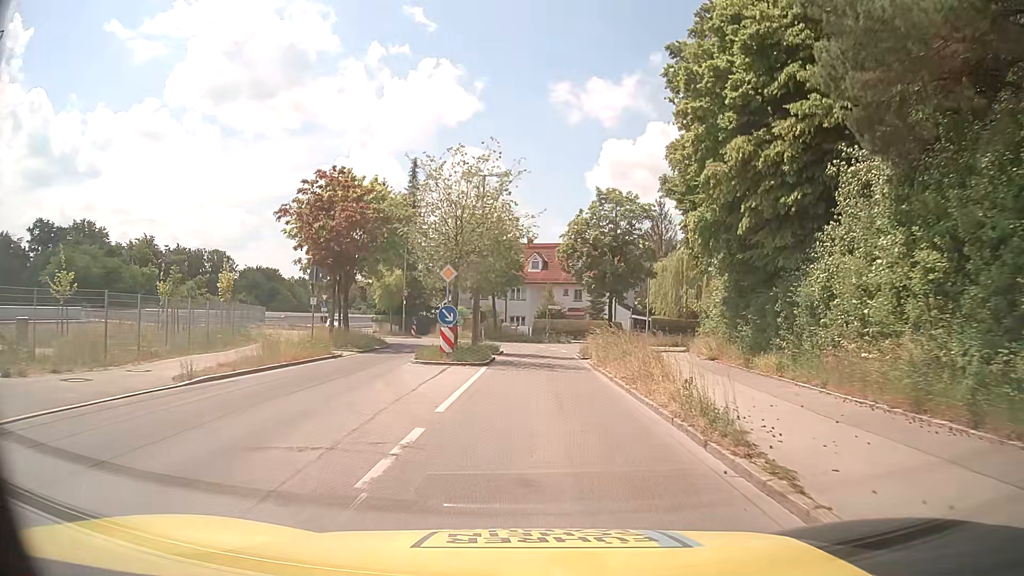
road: tertiary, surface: asphalt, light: Day
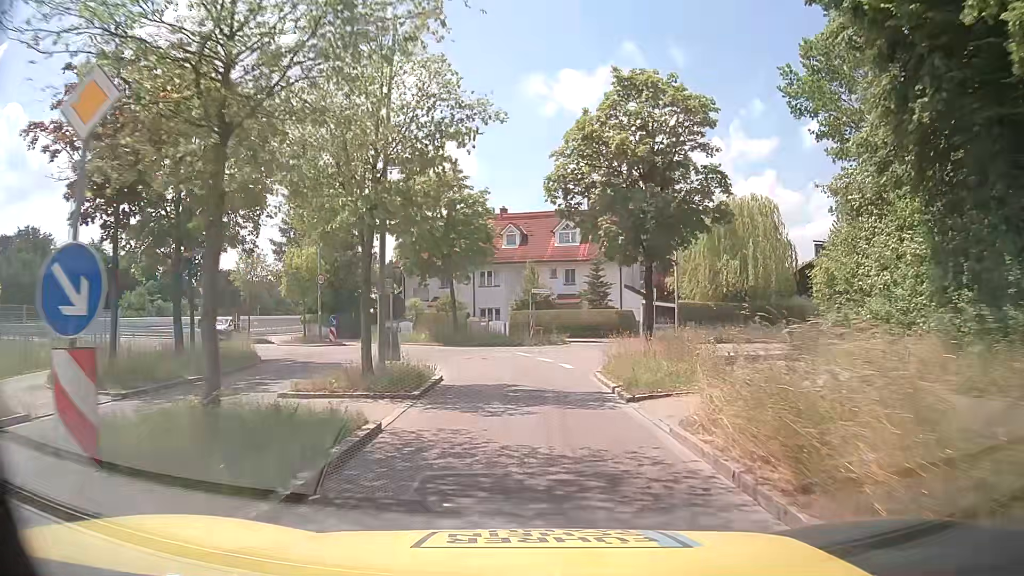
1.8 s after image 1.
(+0.2, +16.7) m; +1°
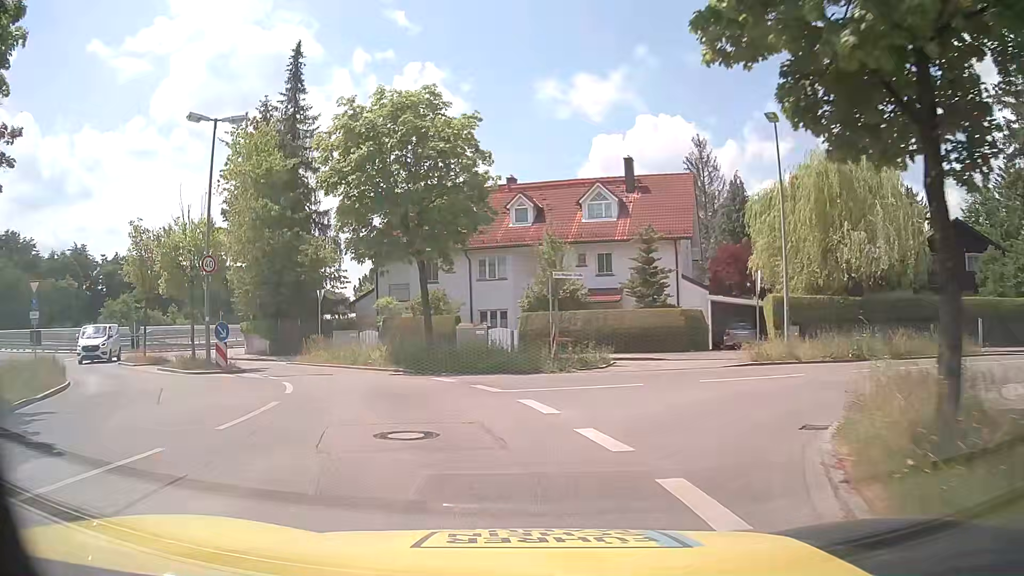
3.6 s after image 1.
(+0.1, +14.2) m; -1°
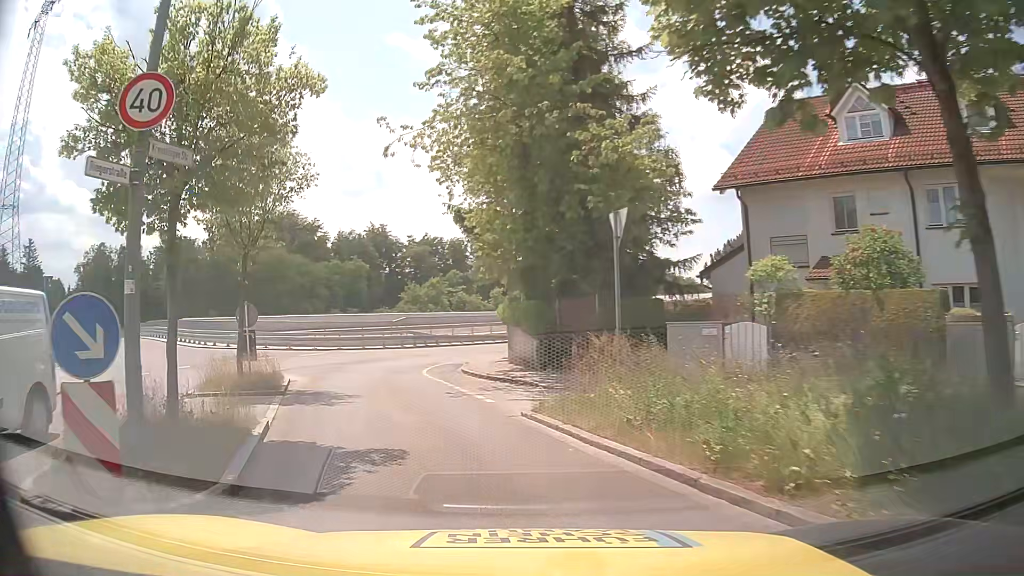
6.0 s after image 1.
(-3.5, +17.0) m; -29°
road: residential
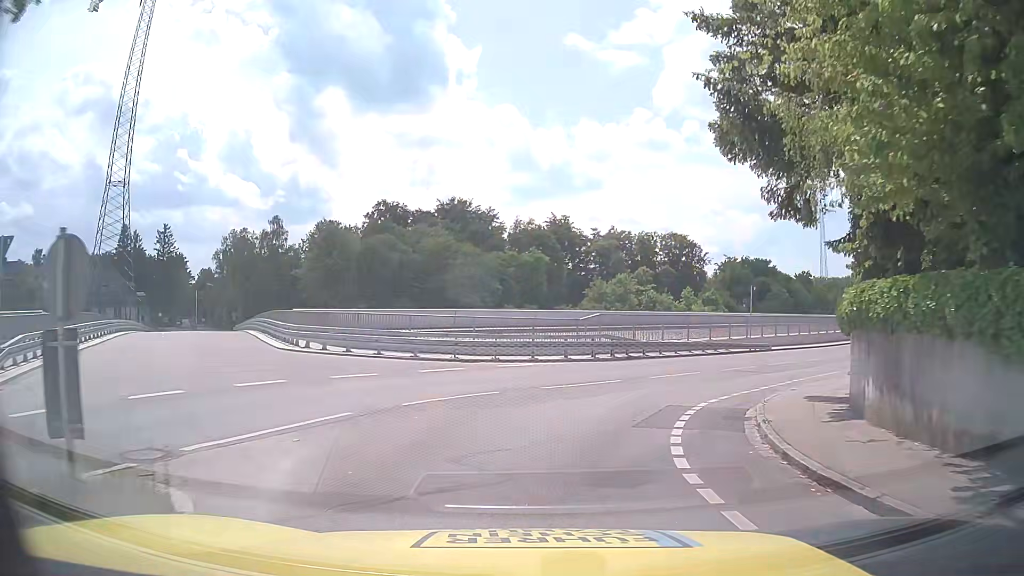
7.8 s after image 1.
(-2.4, +12.8) m; -16°
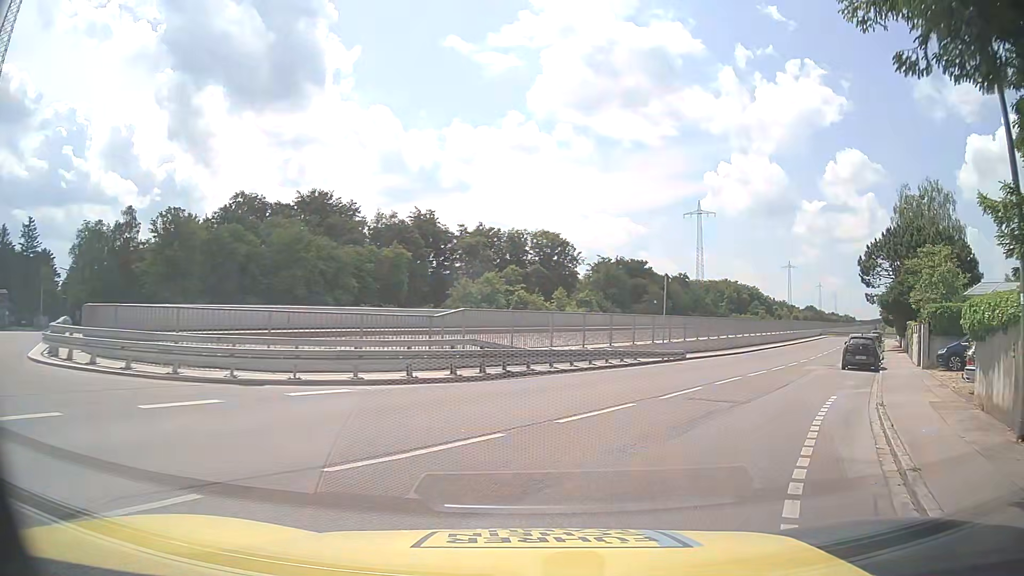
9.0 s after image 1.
(+0.4, +8.9) m; +10°
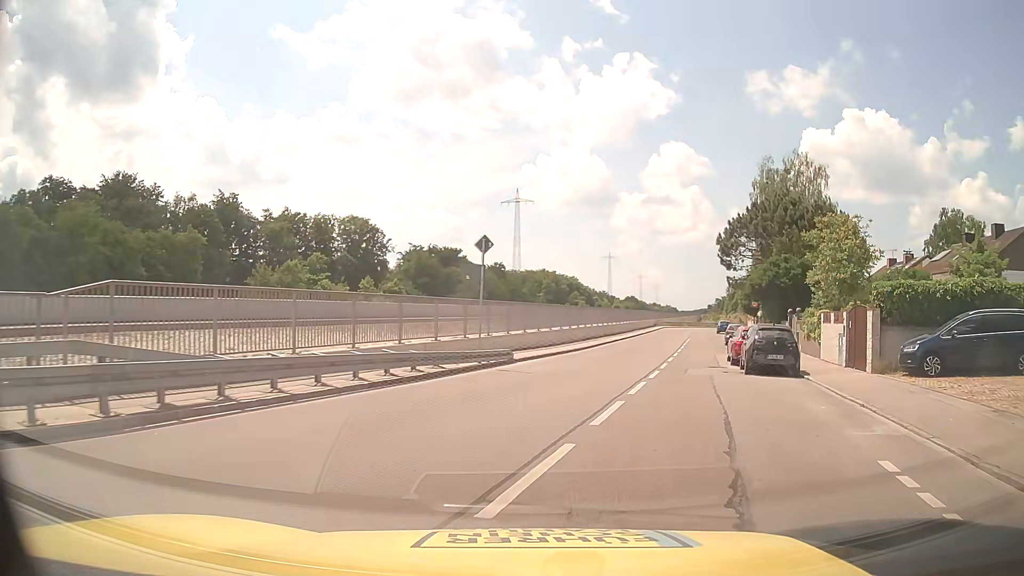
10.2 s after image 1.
(+1.4, +9.4) m; +17°
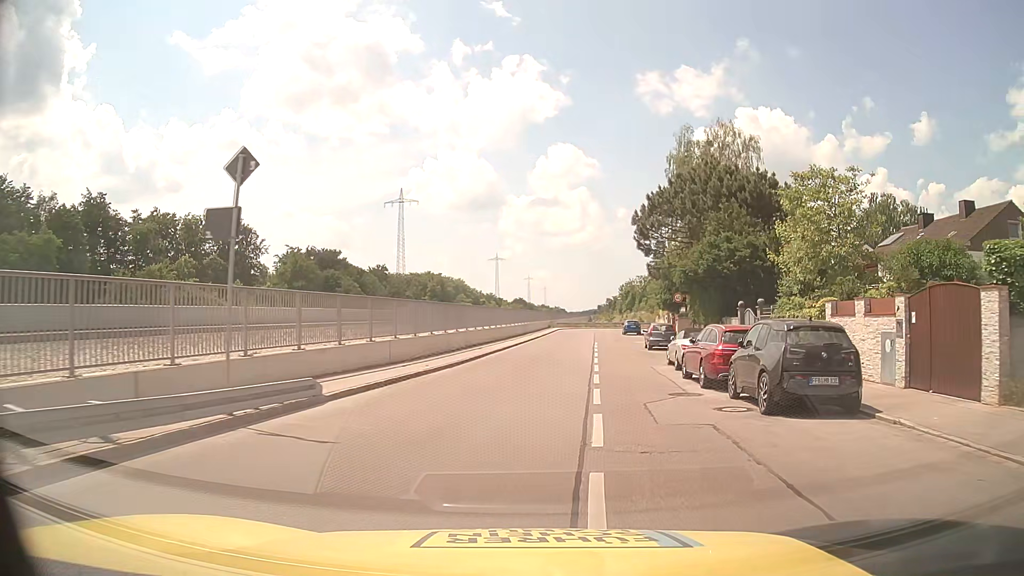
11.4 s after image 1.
(+0.8, +10.3) m; +9°
(0, +10) (+1, +20) (+2, +30) (+3, +40) (+4, +50) (+5, +60) (+7, +70) (+9, +79) (+13, +88) (+20, +96) m
